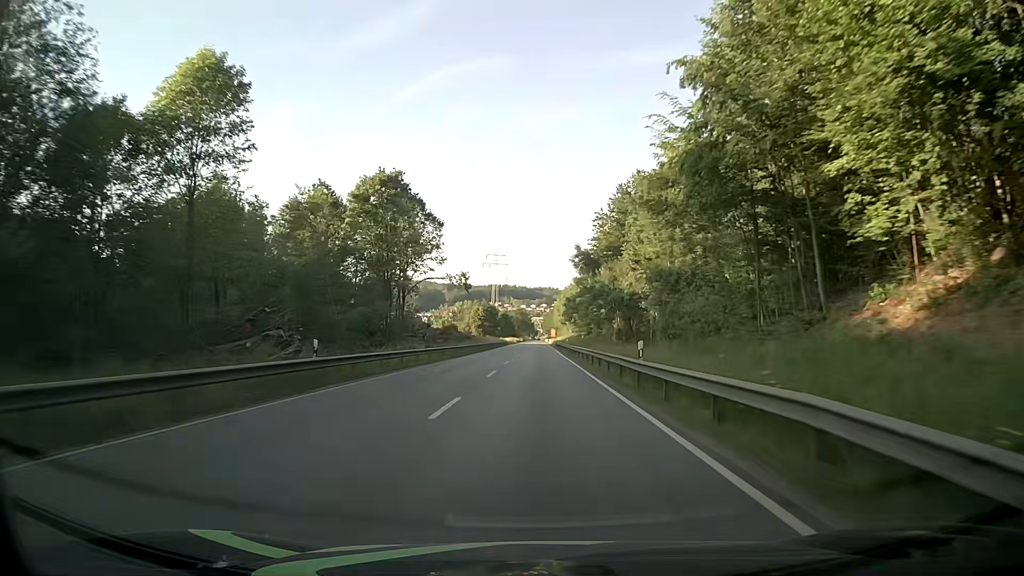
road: primary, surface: asphalt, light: Day
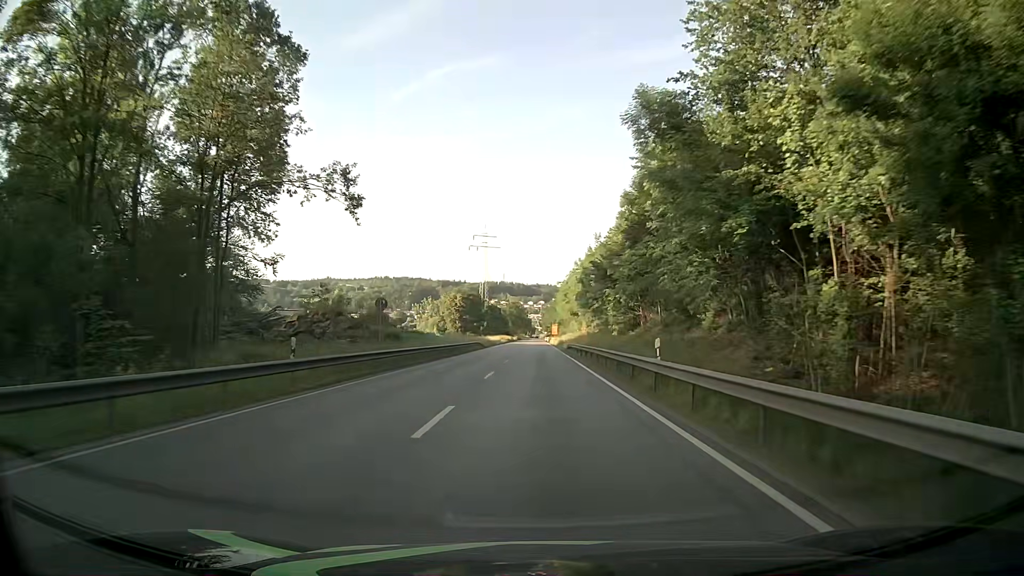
(+0.1, +50.2) m; 0°
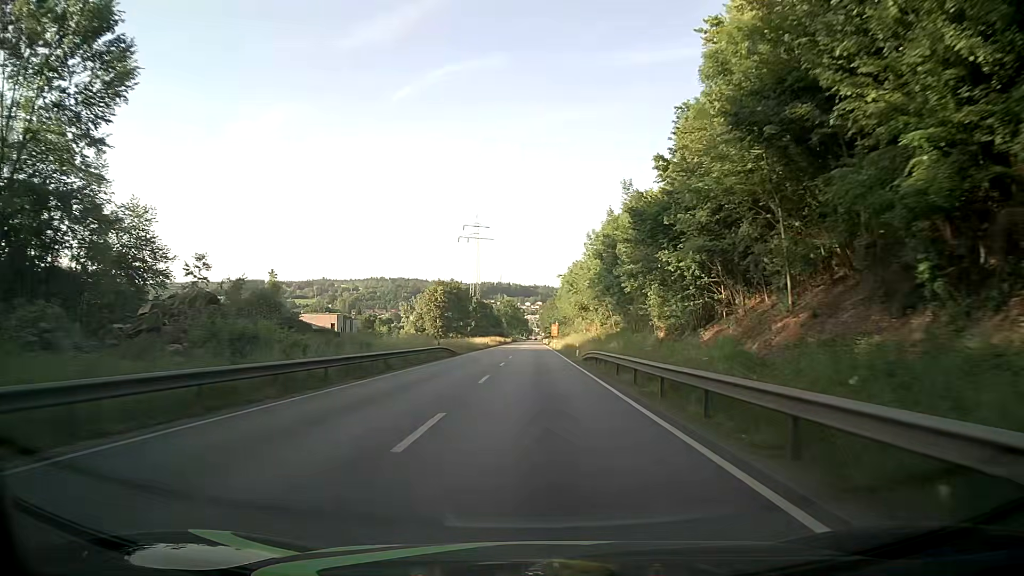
(0.0, +25.1) m; 0°
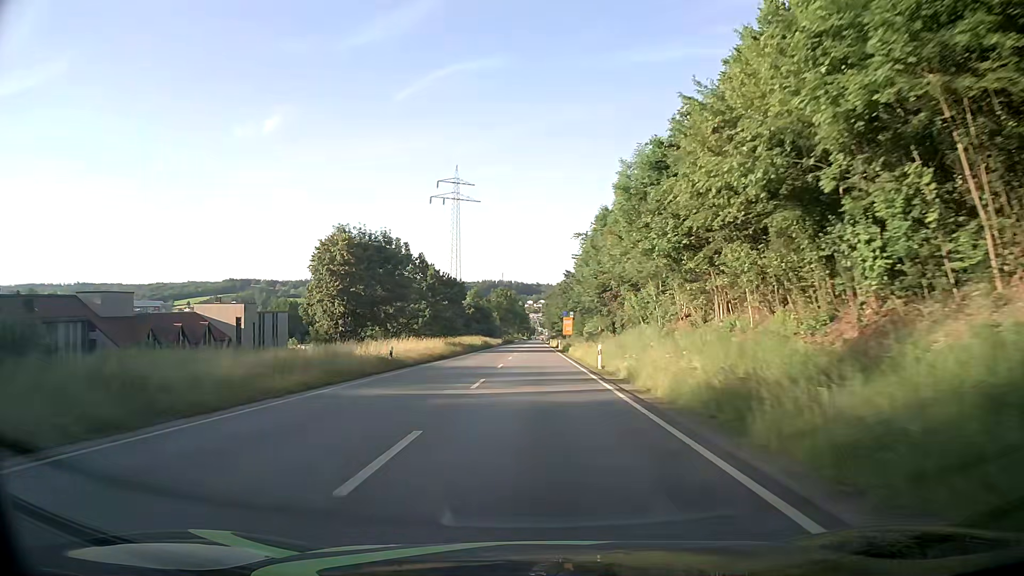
(-0.1, +62.5) m; 0°
(0, +10) (0, +20) (0, +30) (0, +40) (0, +50) (0, +60) (0, +70) (0, +80) (0, +90) (0, +100) m
